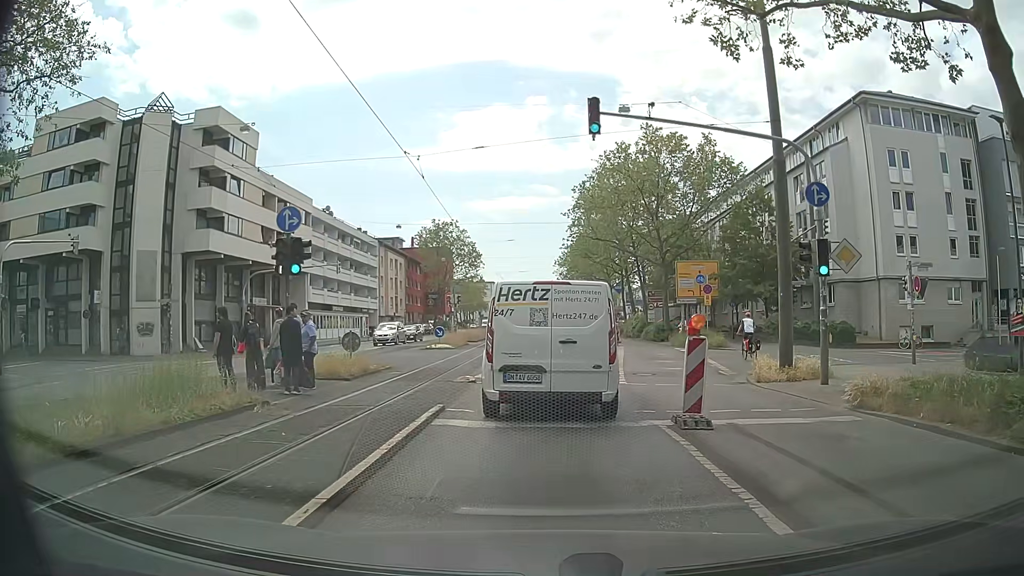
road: primary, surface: asphalt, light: Day
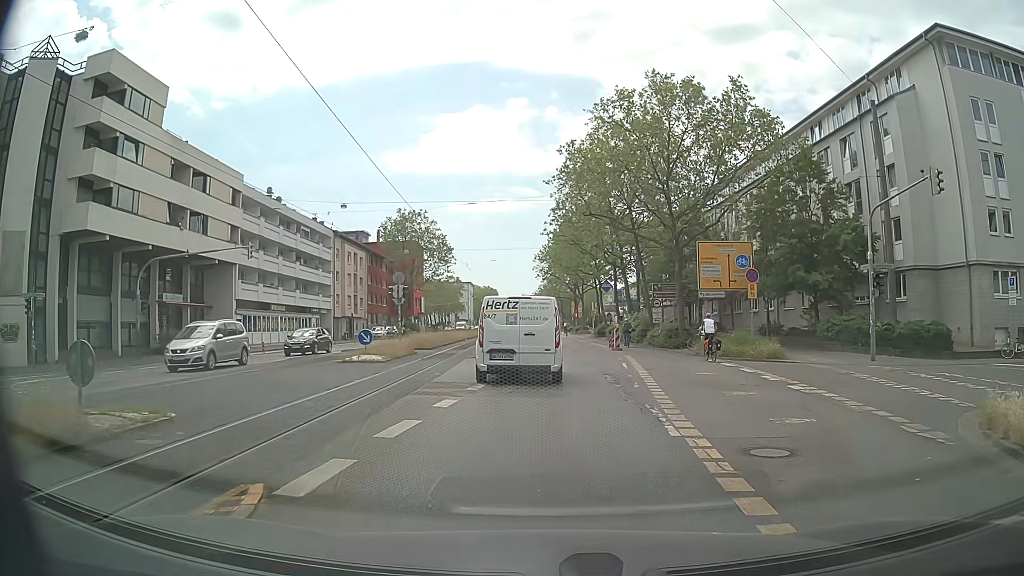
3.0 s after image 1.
(+0.5, +12.3) m; +3°
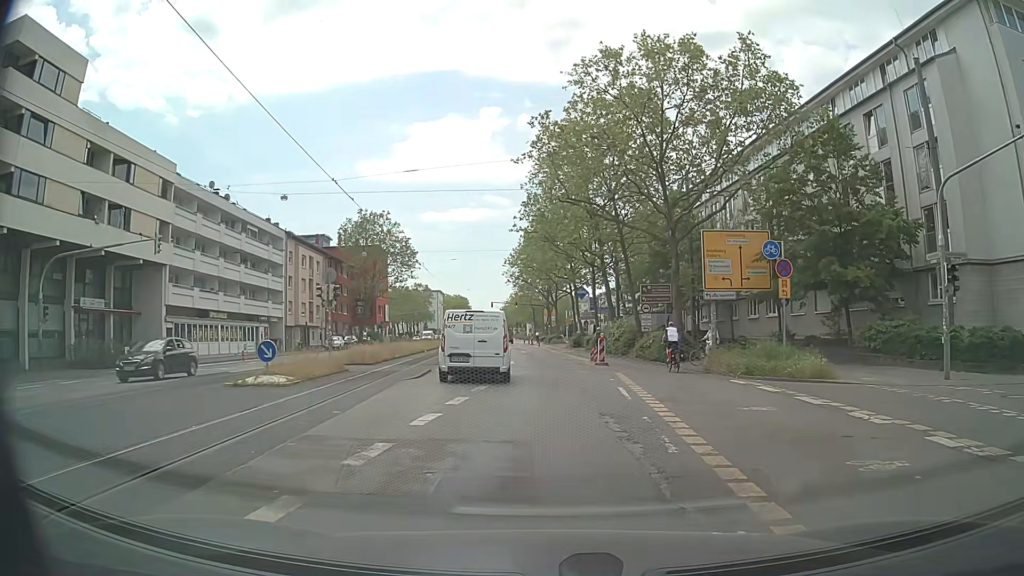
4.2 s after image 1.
(+0.2, +7.1) m; +2°
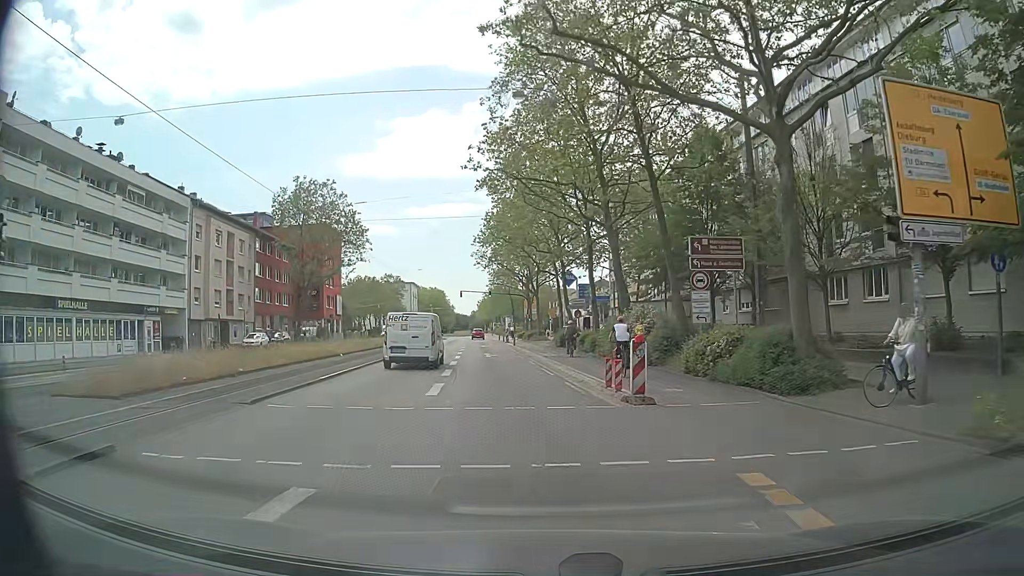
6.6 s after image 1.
(+0.5, +18.0) m; +2°
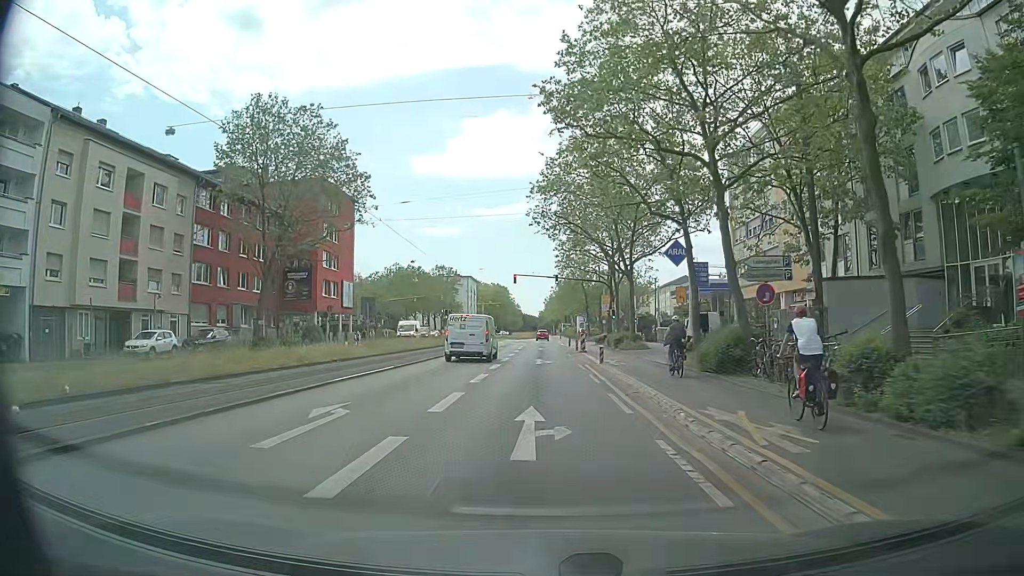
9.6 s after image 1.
(-2.0, +27.9) m; -7°
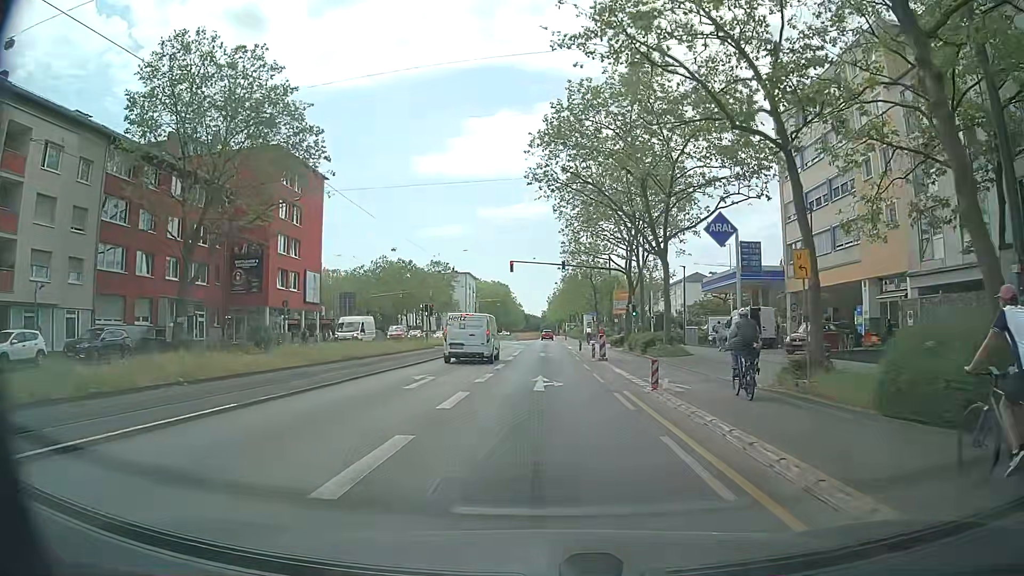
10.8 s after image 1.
(+0.1, +12.3) m; +1°
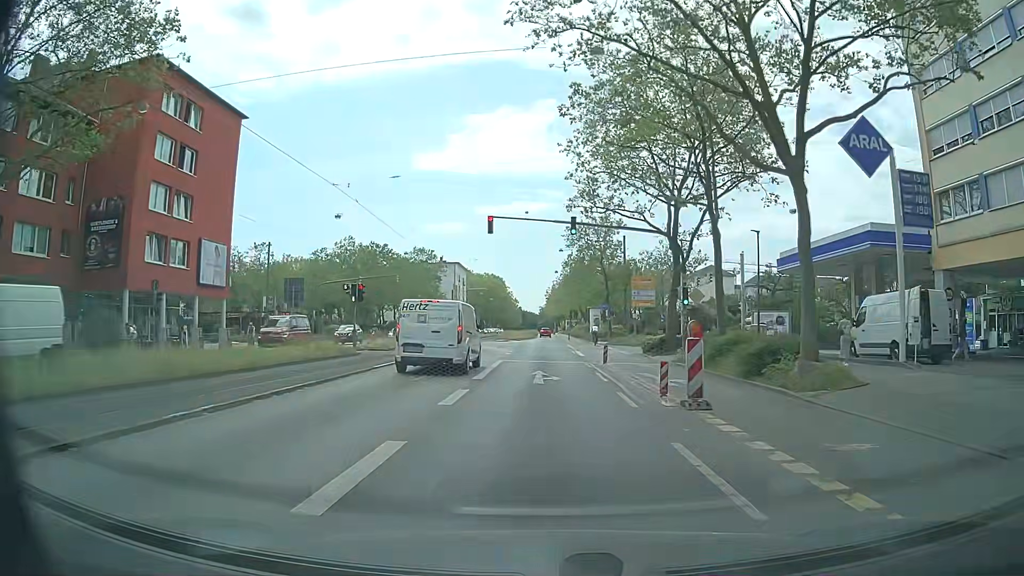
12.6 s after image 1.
(-0.1, +19.2) m; 0°
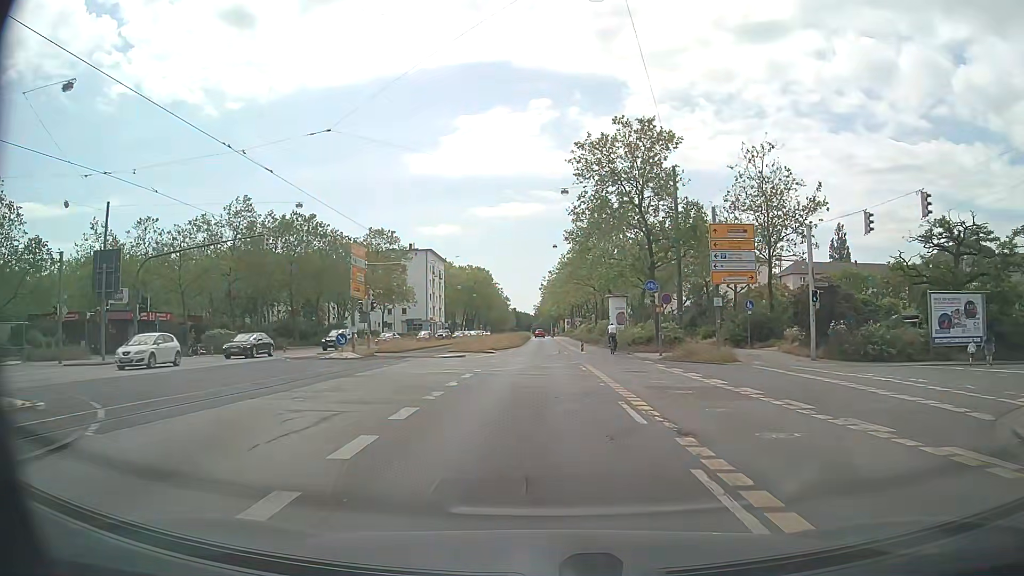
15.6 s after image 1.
(0.0, +32.8) m; 0°
(0, +10) (0, +20) (0, +30) (0, +40) (0, +50) (0, +60) (0, +70) (0, +80) (0, +90) (0, +100) m
